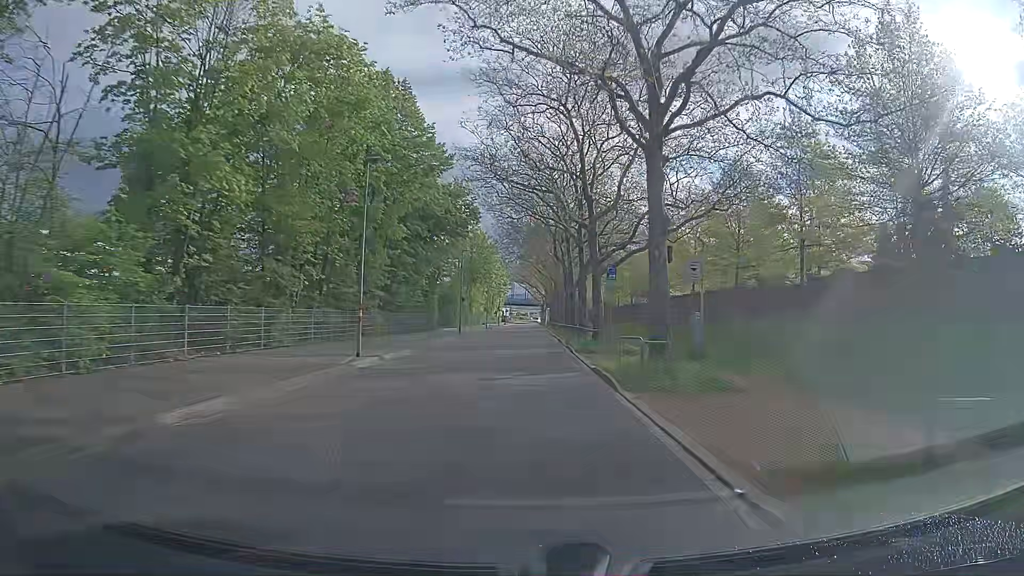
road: tertiary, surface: asphalt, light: Day
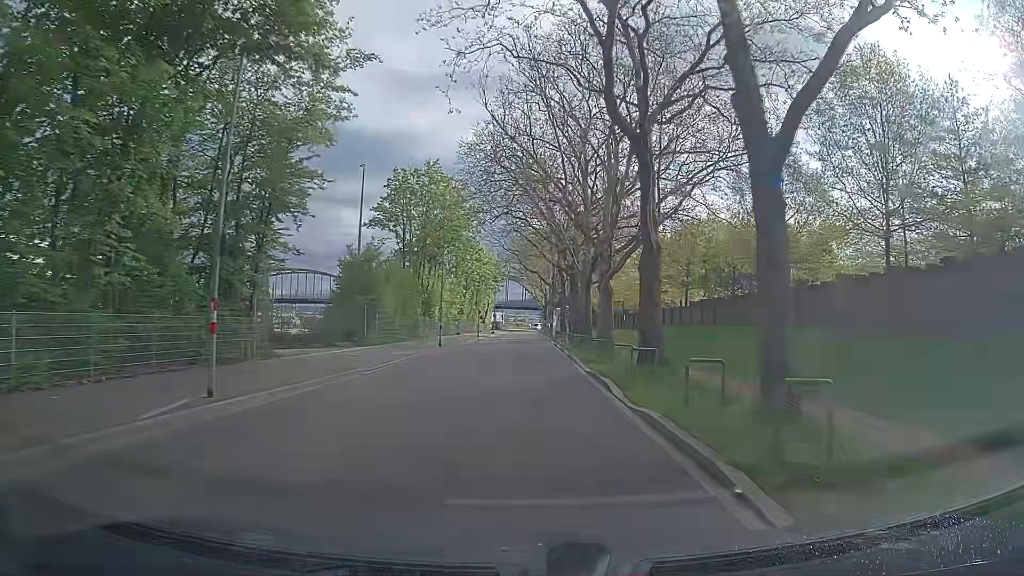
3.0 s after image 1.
(+0.4, +39.2) m; 0°
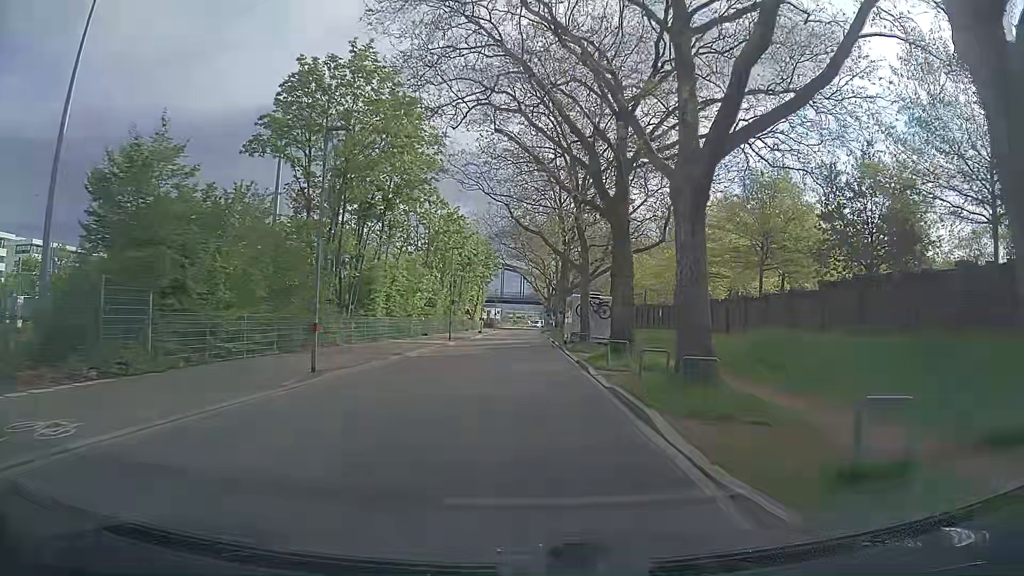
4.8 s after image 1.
(+0.4, +23.2) m; +1°
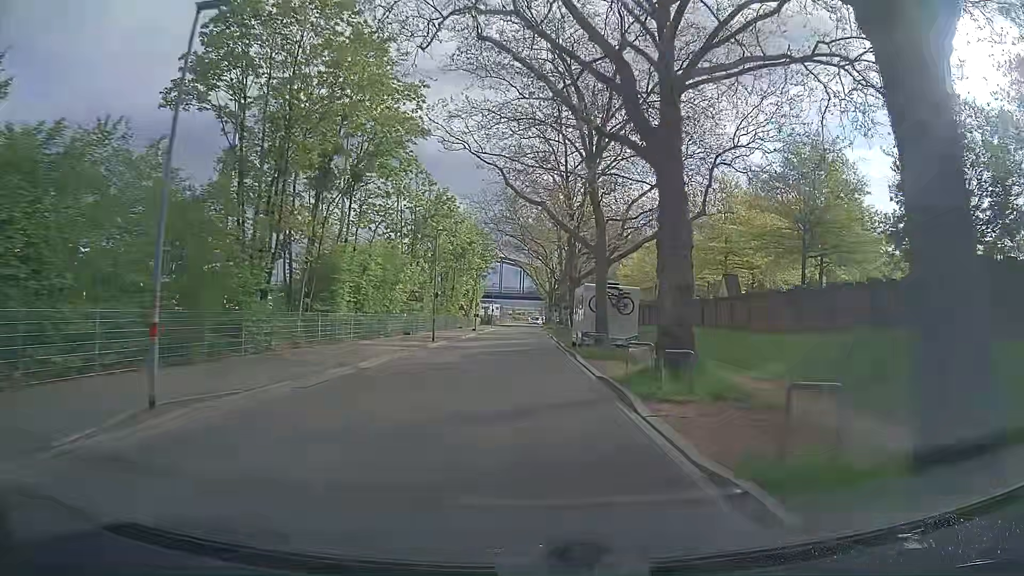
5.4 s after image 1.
(0.0, +7.6) m; -1°
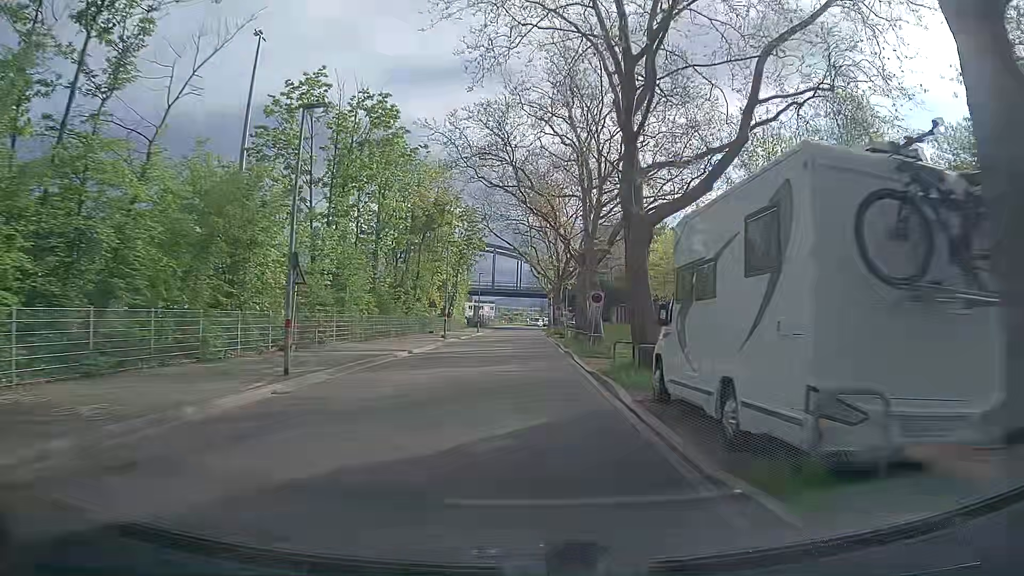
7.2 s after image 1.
(+0.2, +22.7) m; 0°
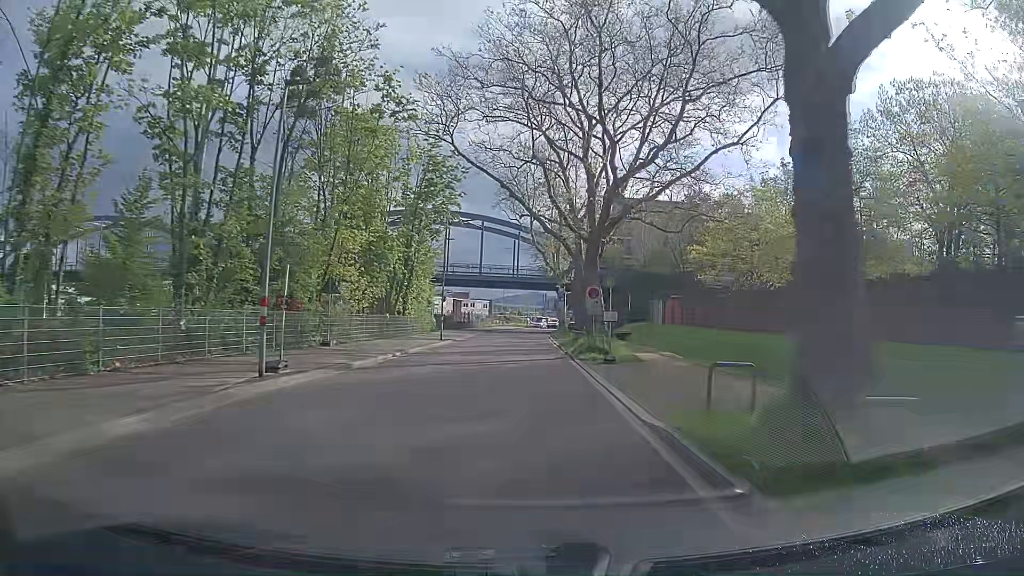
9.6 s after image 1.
(+0.2, +29.7) m; 0°
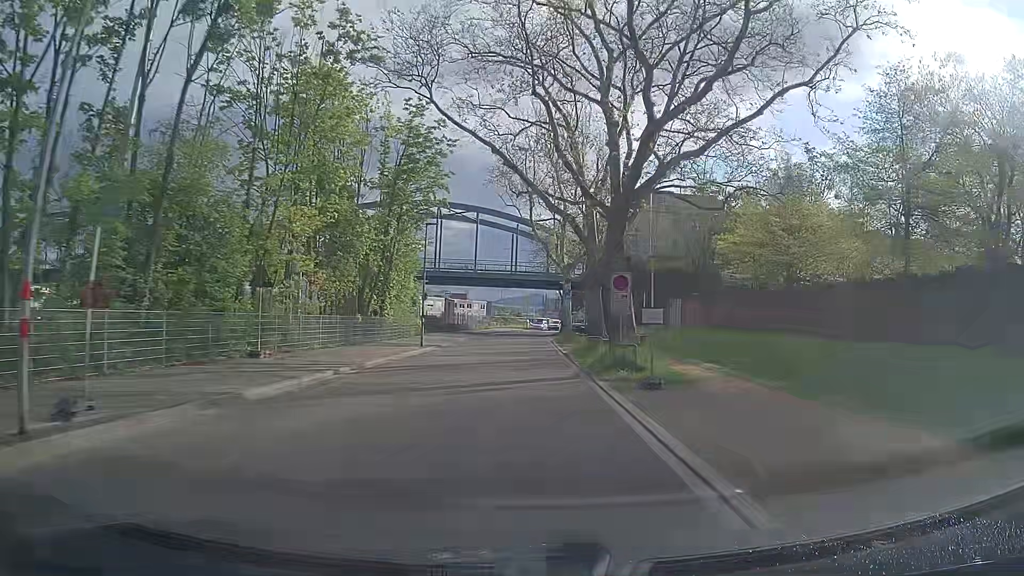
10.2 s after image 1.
(0.0, +7.3) m; 0°
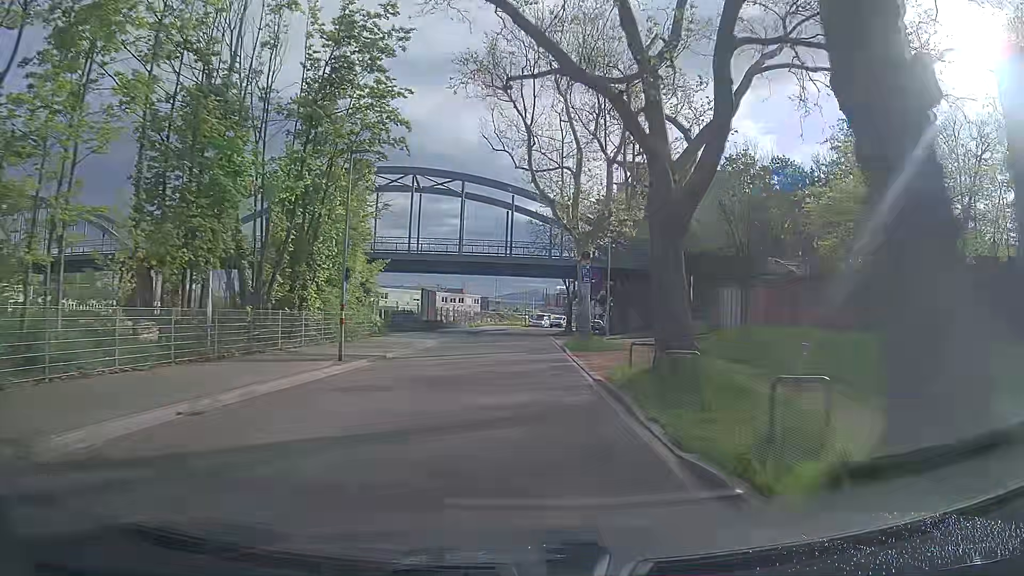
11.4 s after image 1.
(+0.1, +14.5) m; 0°
(0, +10) (0, +20) (0, +30) (0, +40) (0, +50) (0, +60) (0, +70) (+2, +80) (+5, +89) (+8, +99) m
